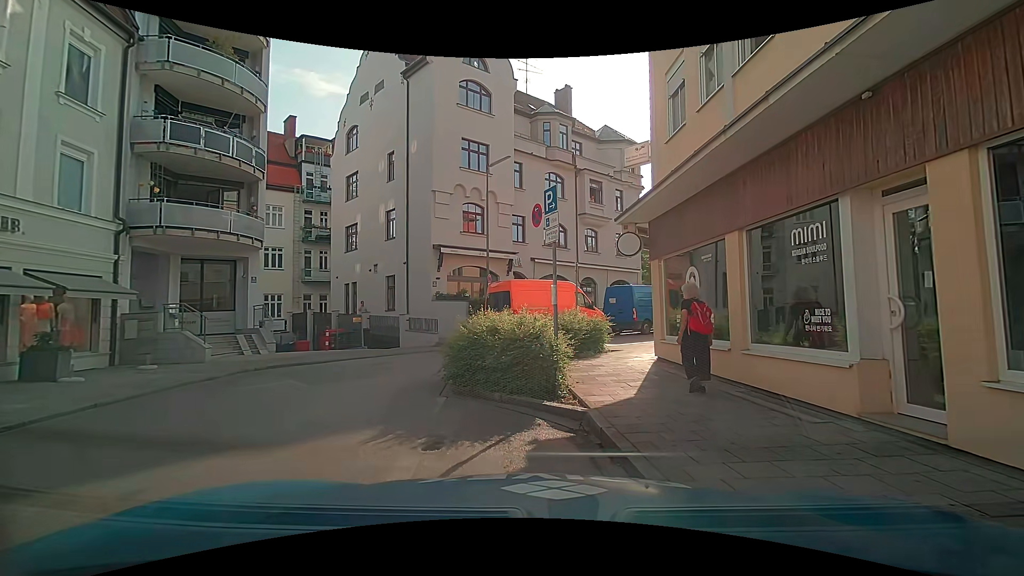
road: residential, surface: asphalt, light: Day
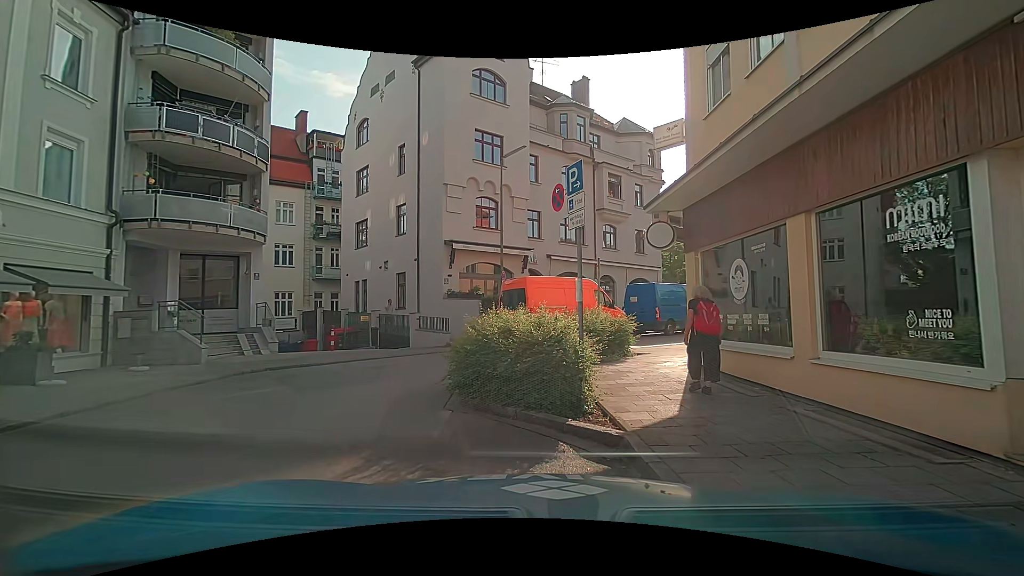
(0.0, +1.2) m; 0°
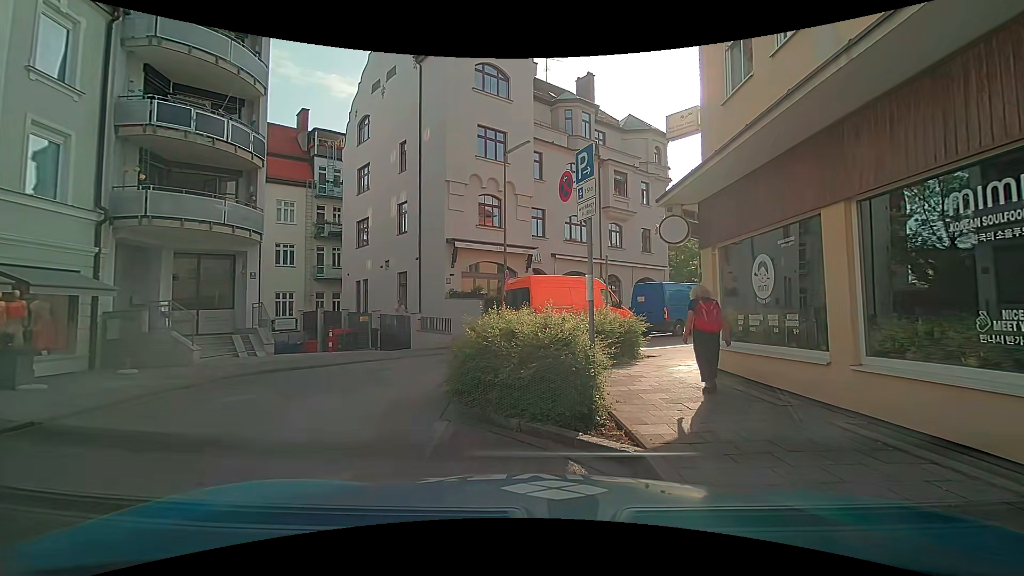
(0.0, +0.6) m; 0°
